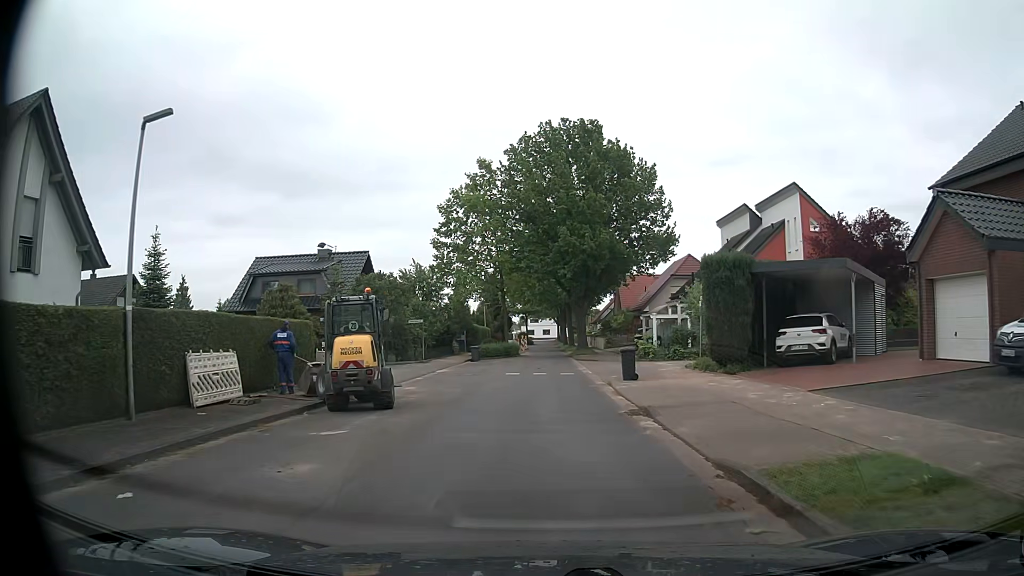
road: residential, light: Day
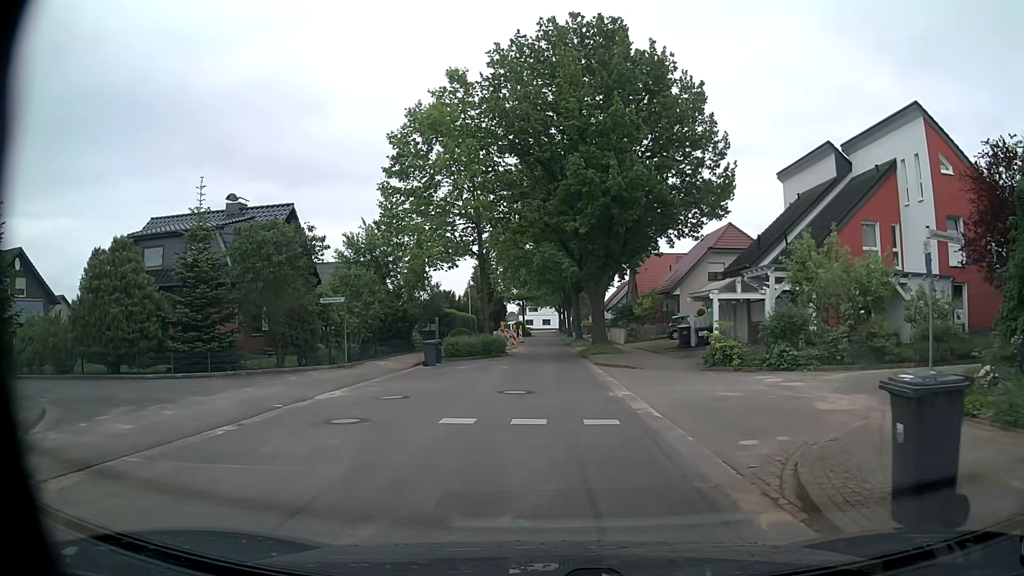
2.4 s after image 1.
(-0.1, +15.4) m; +1°
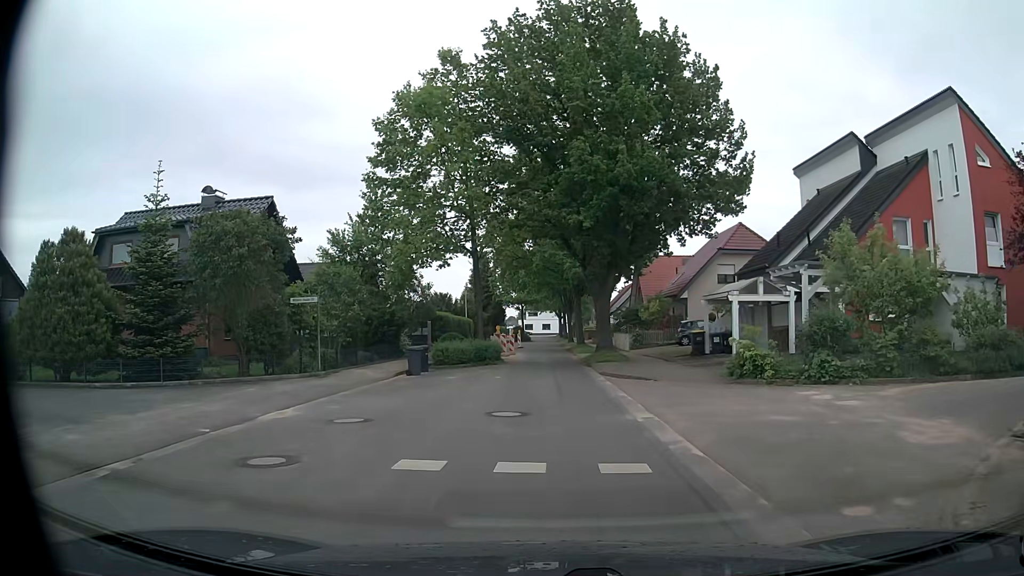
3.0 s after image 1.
(-0.1, +2.8) m; -1°
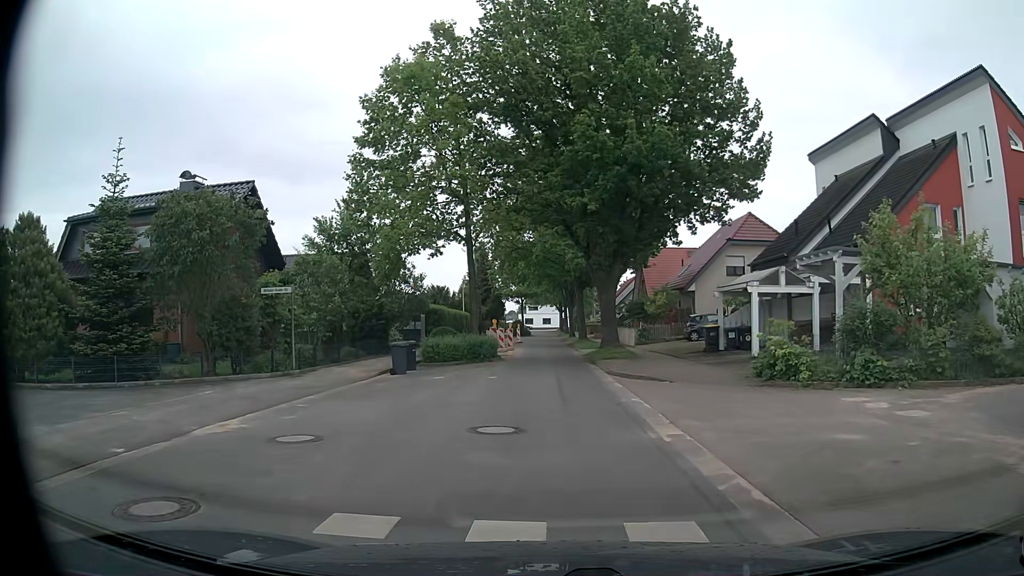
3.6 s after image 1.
(0.0, +2.2) m; -1°
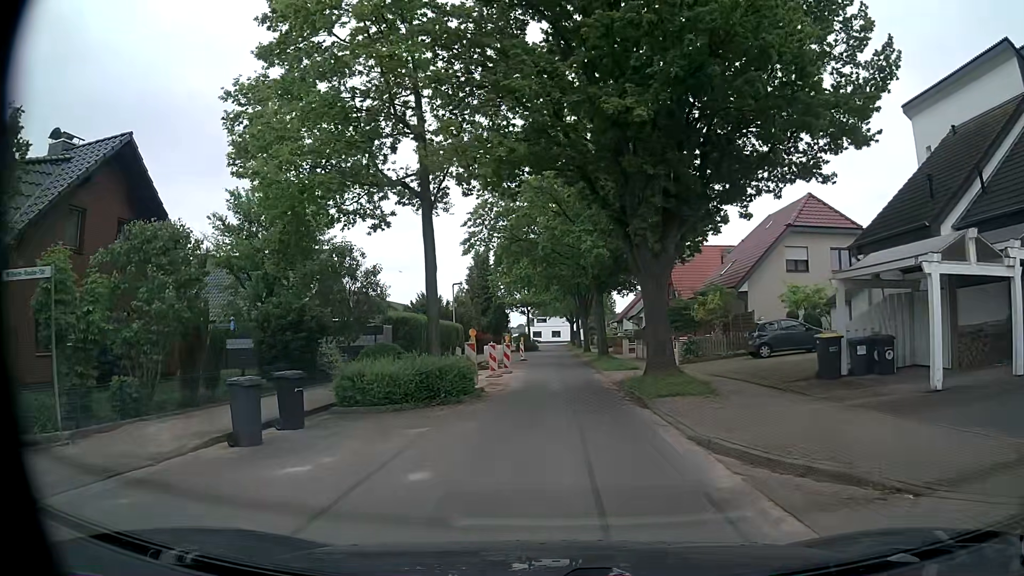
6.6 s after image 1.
(0.0, +11.2) m; +1°
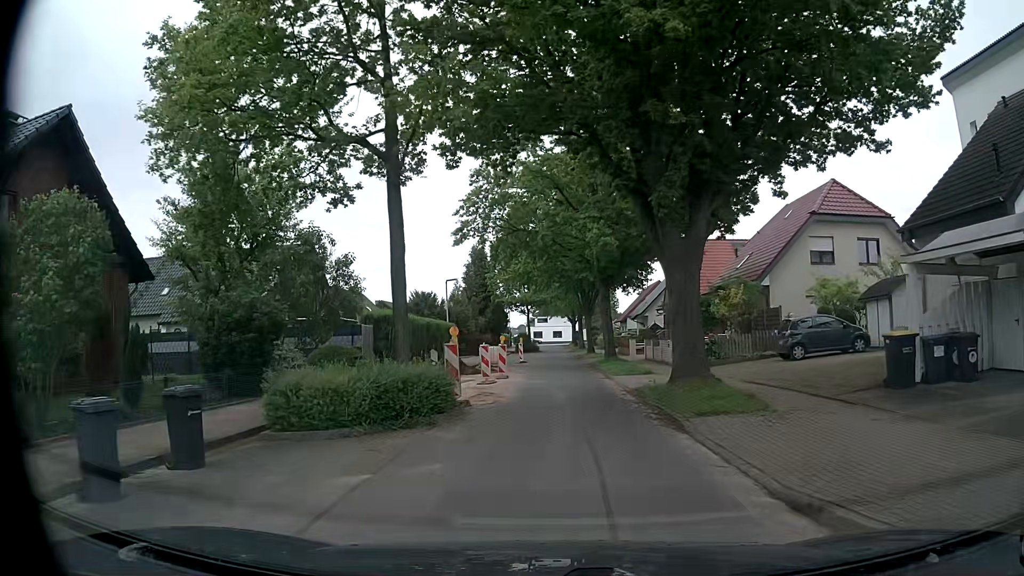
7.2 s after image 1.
(-0.1, +3.6) m; -2°
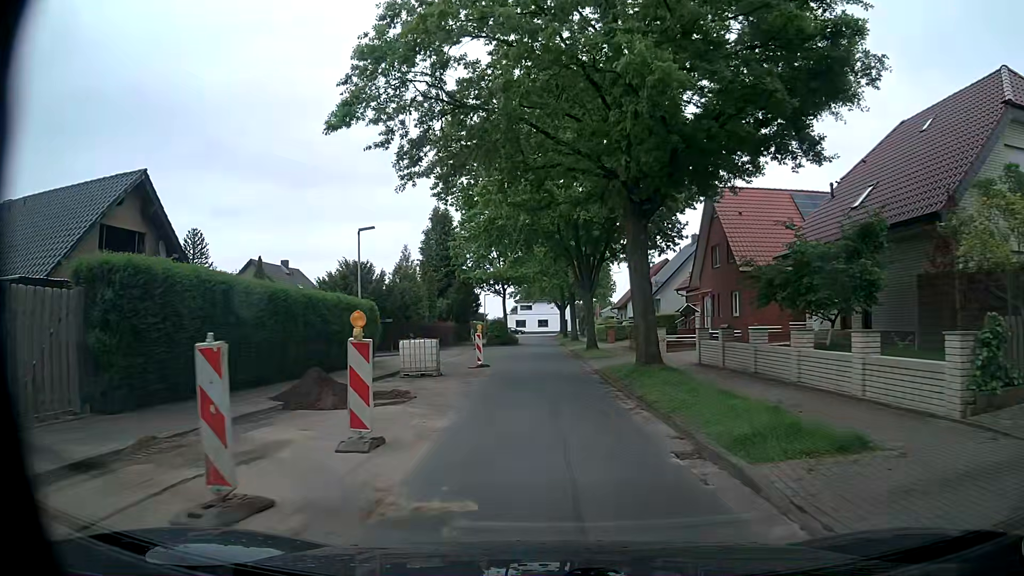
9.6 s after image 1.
(+0.5, +17.6) m; +1°
(0, +10) (0, +20) (0, +30) (0, +40) (0, +50) (0, +60) (0, +70) (0, +80) (0, +90) (+1, +100) m
